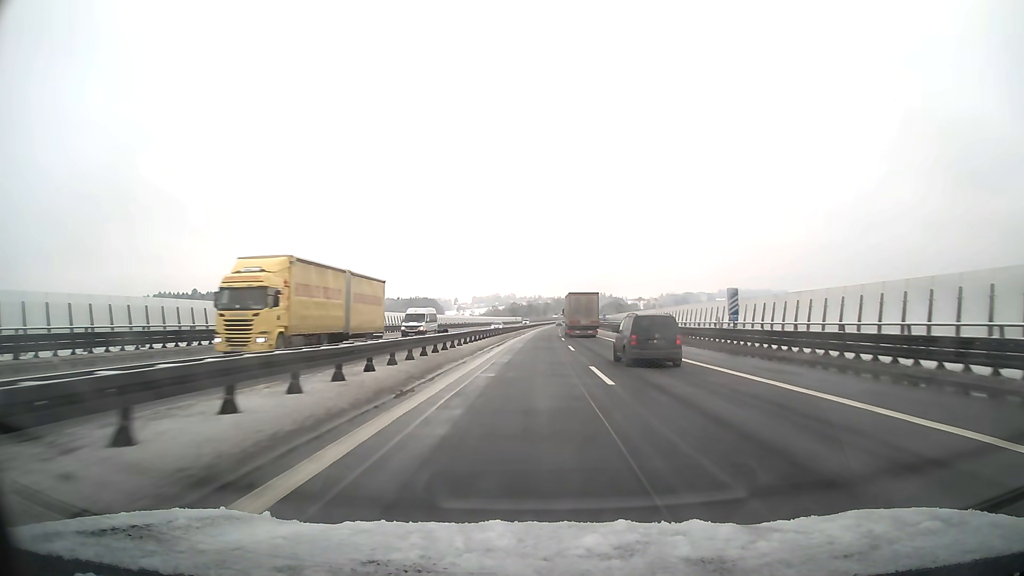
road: motorway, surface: asphalt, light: Day
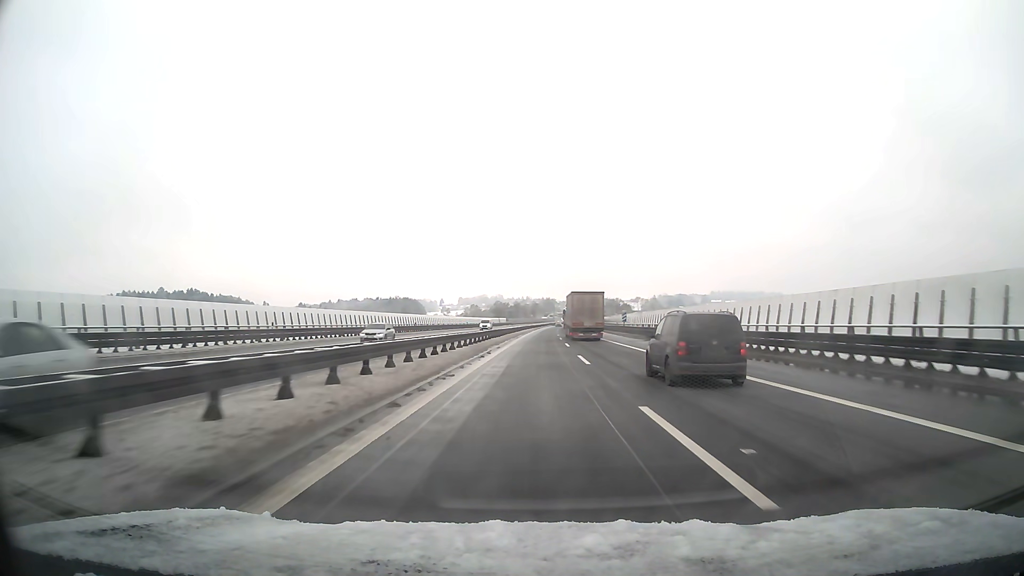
(+0.4, +45.9) m; +1°
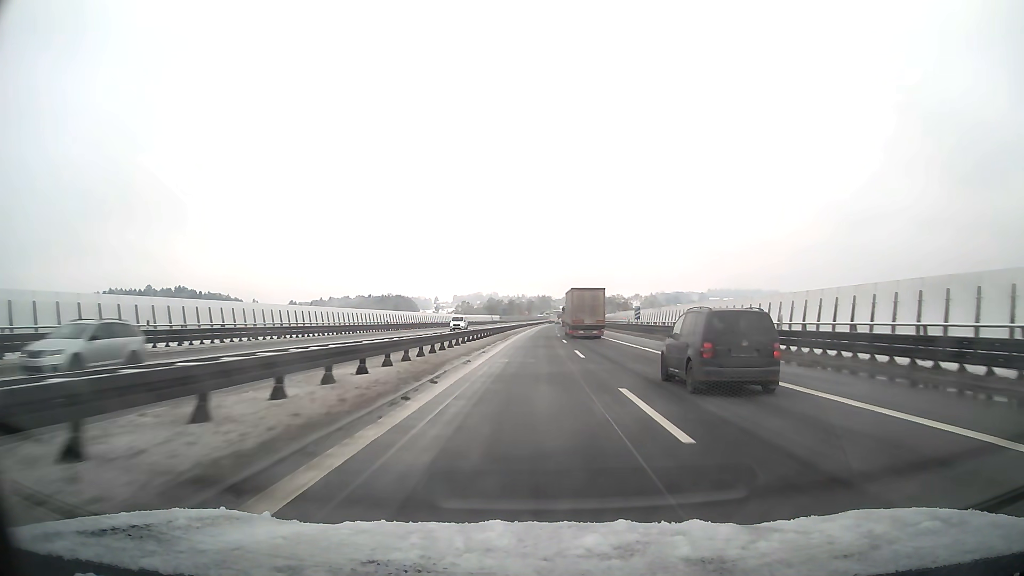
(0.0, +15.4) m; 0°
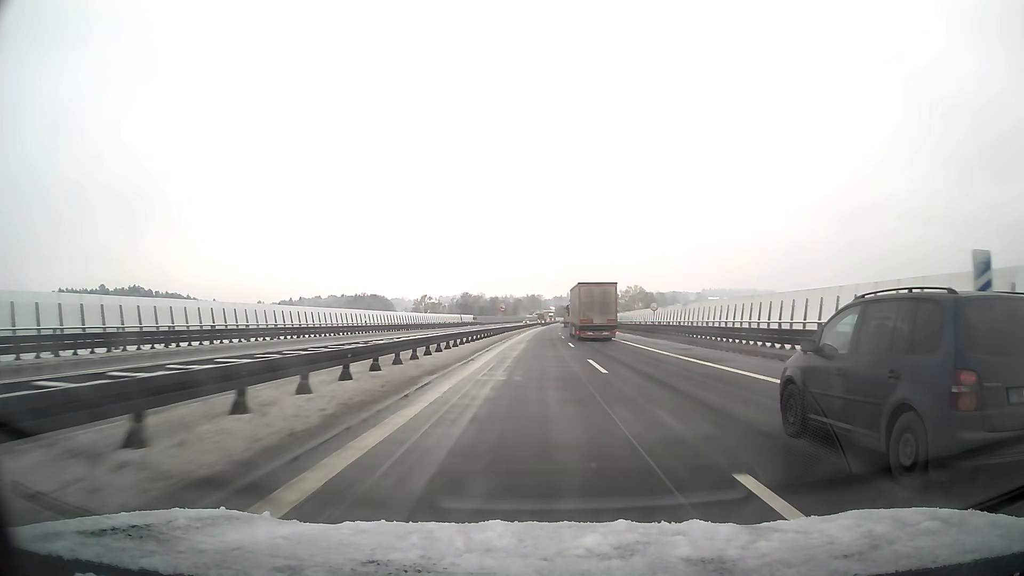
(+0.5, +62.0) m; +1°
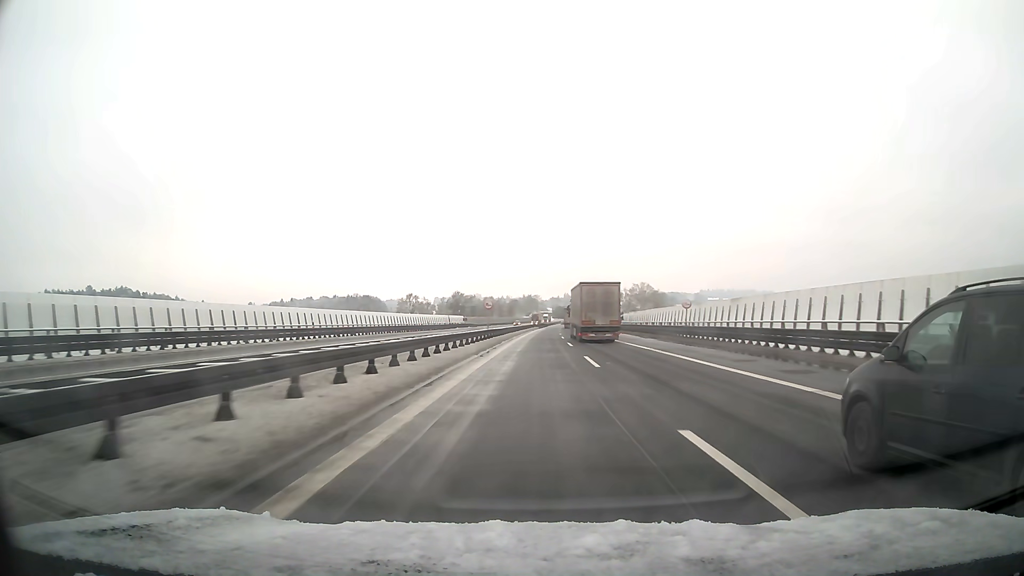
(0.0, +15.6) m; 0°
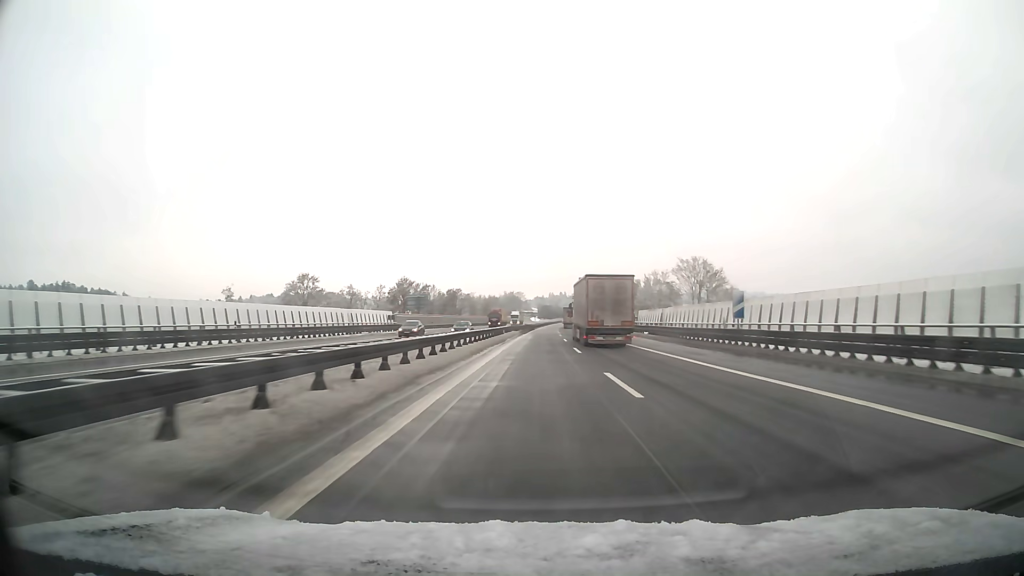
(+0.7, +62.5) m; +1°
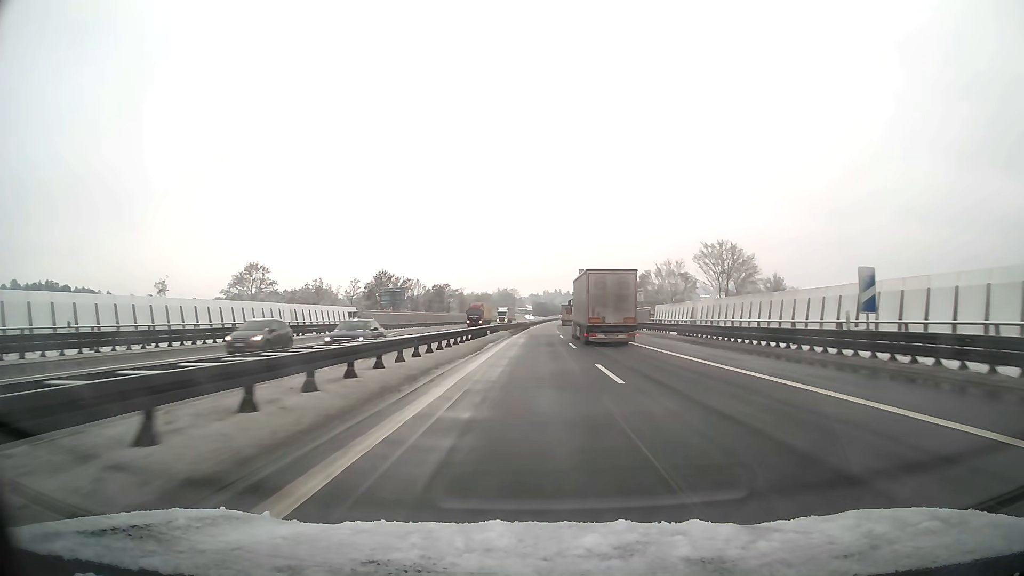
(+0.1, +15.7) m; 0°
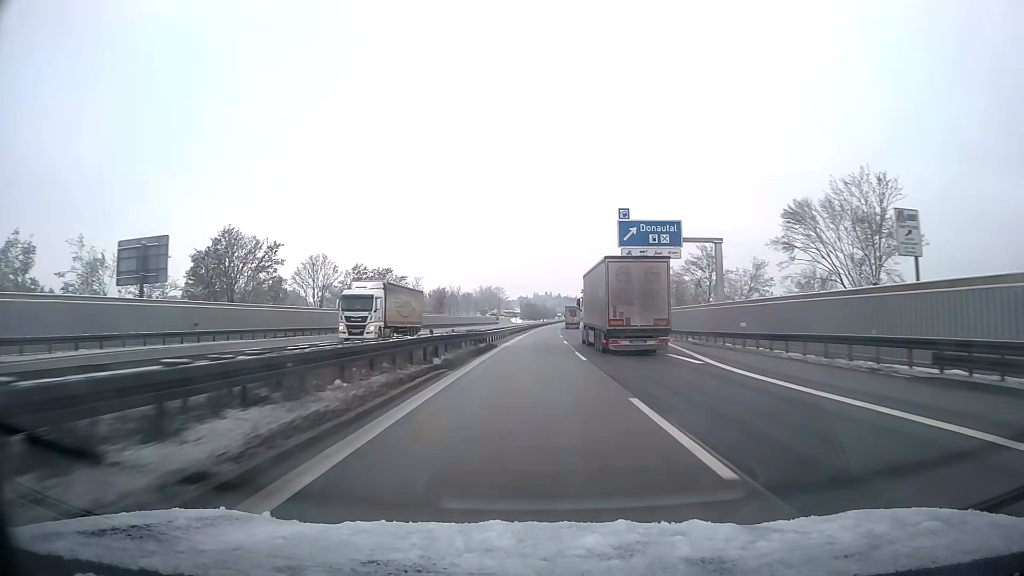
(+0.5, +63.1) m; +1°
